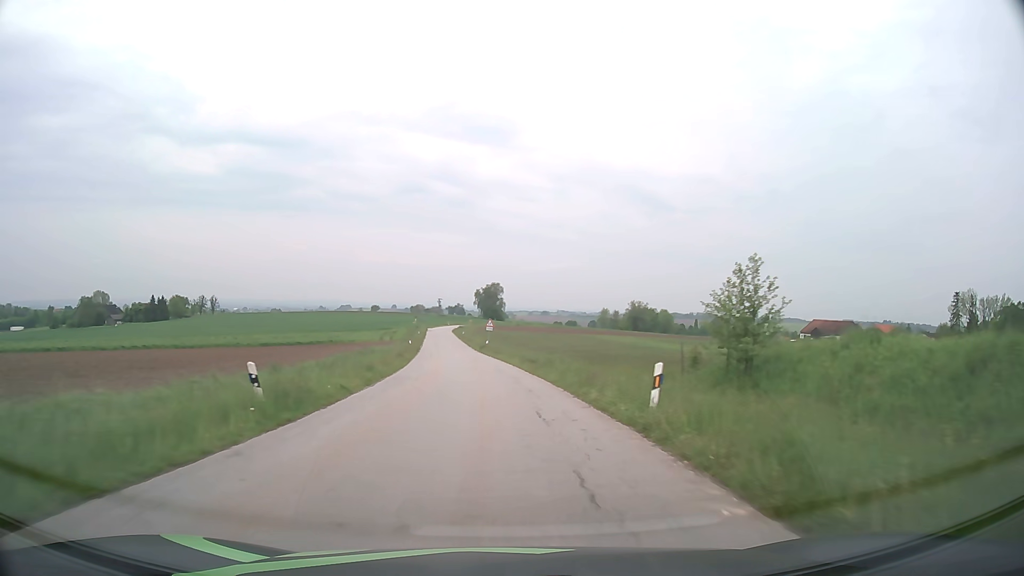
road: tertiary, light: Day
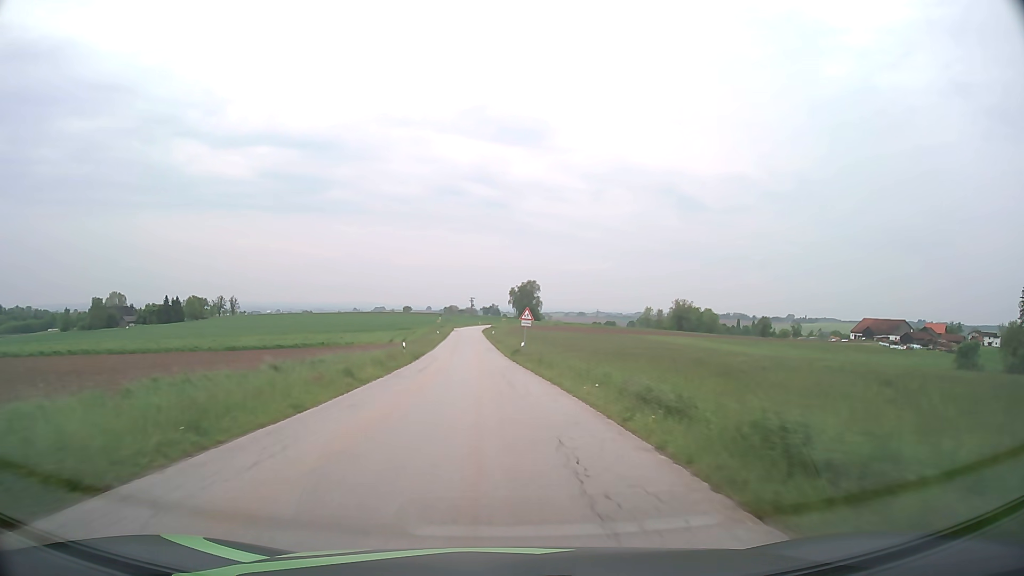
(-0.6, +21.7) m; -3°
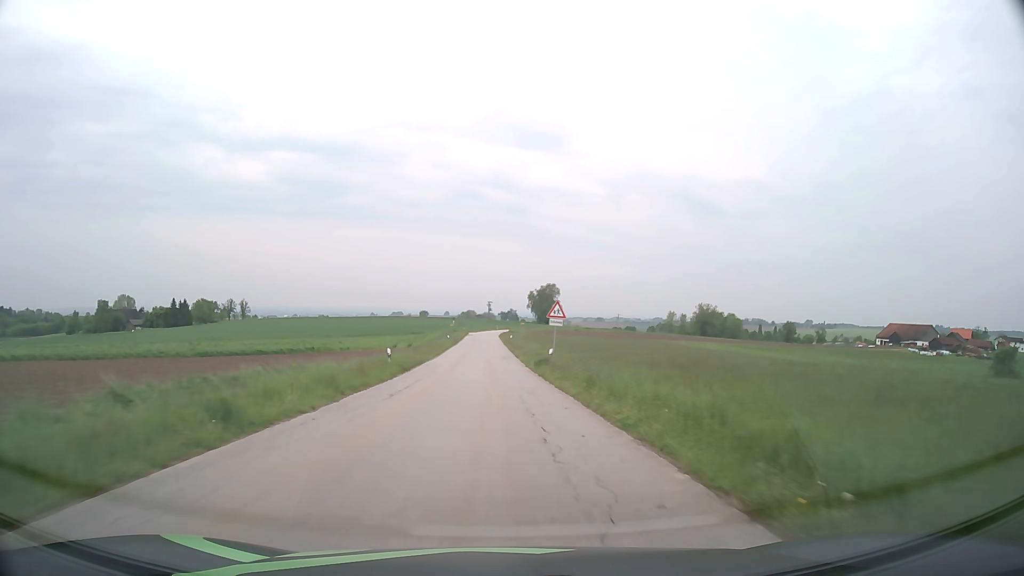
(-0.2, +10.8) m; -2°
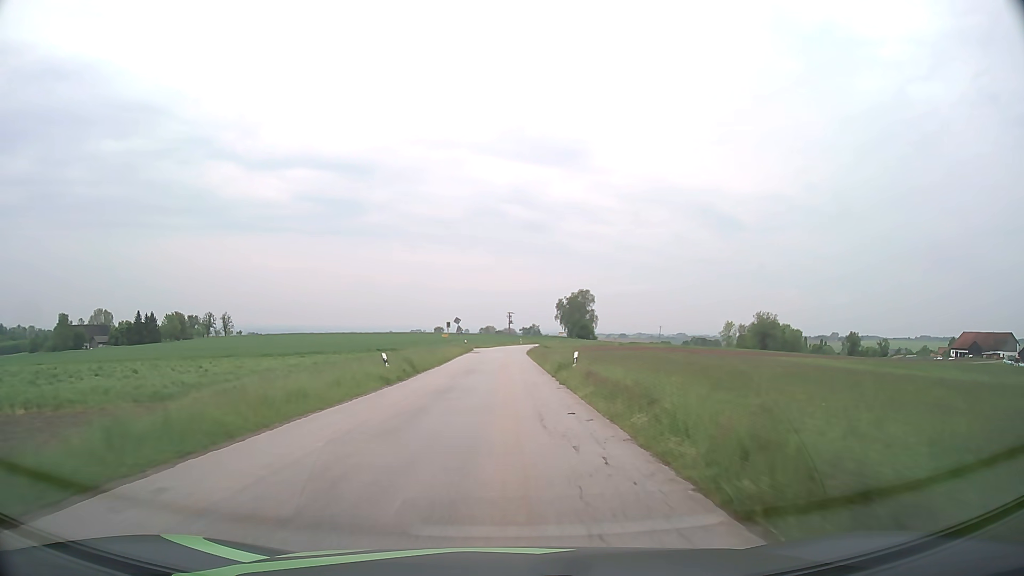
(-1.1, +53.6) m; -2°
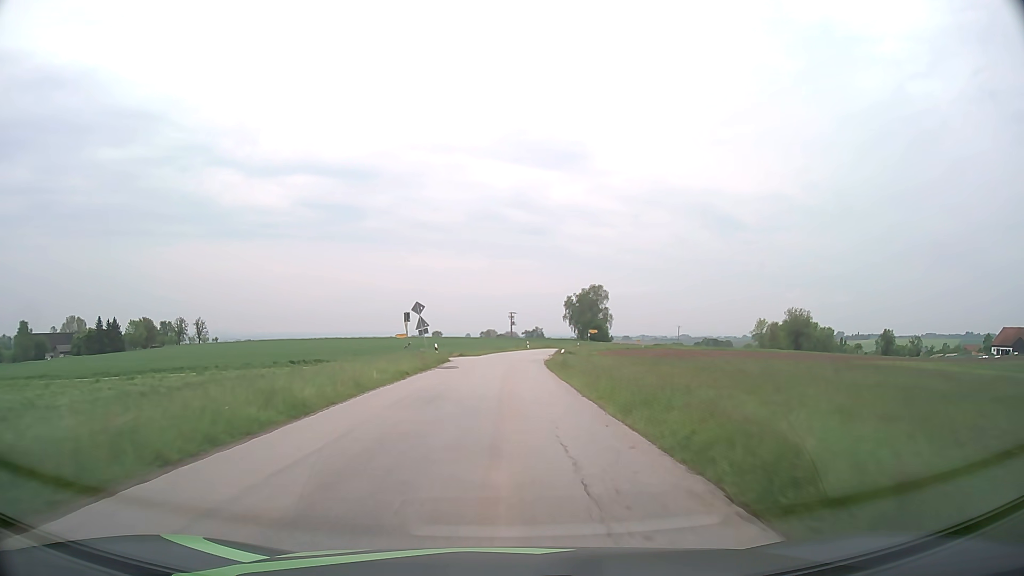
(+0.1, +32.1) m; 0°
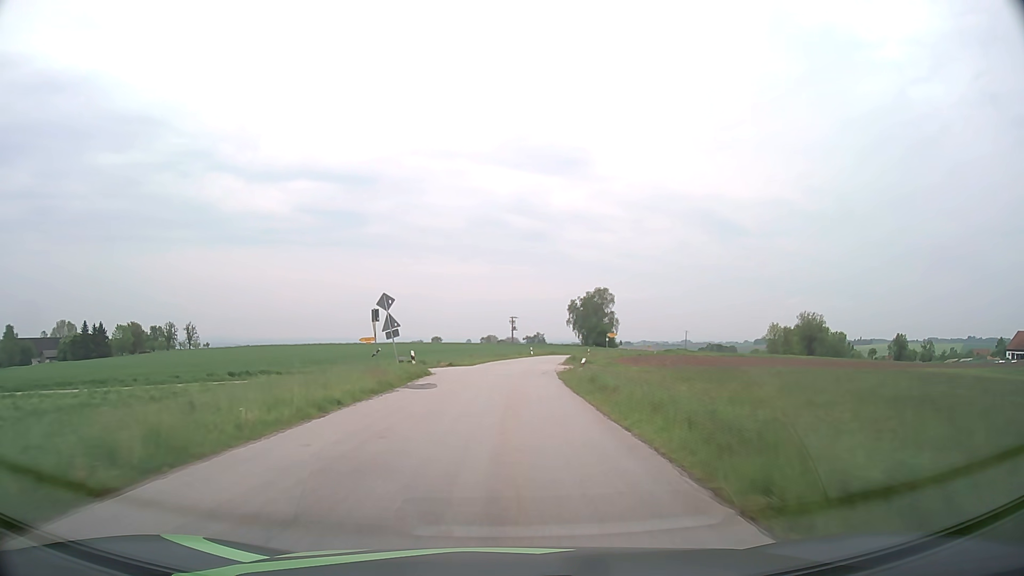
(0.0, +10.7) m; 0°
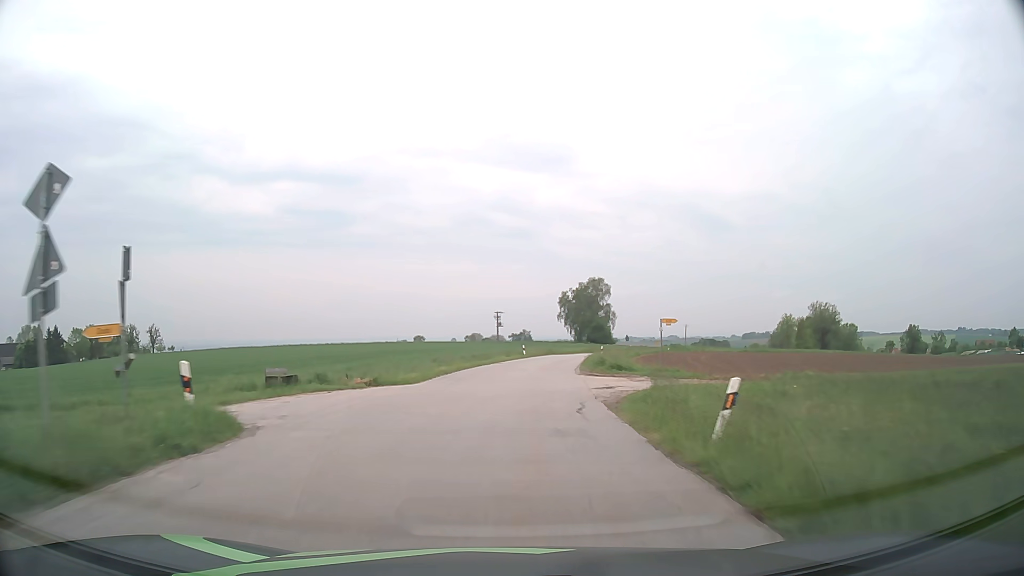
(+0.1, +21.5) m; +1°
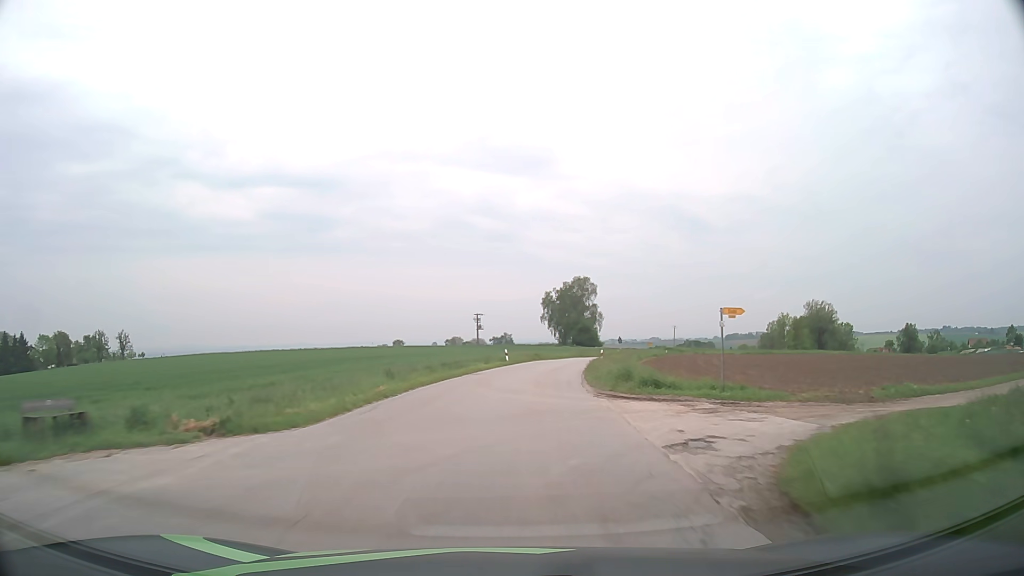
(+0.1, +10.7) m; +1°
(0, +10) (+1, +20) (+1, +30) (+3, +40) (+4, +50) (+6, +60) (+9, +69) (+12, +79) (+16, +88) (+20, +97) m
